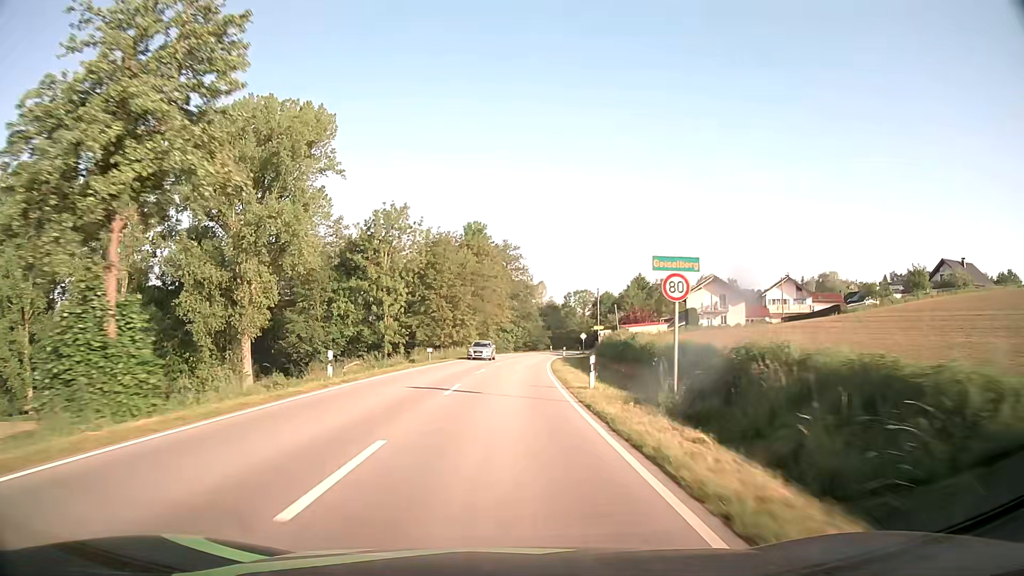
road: secondary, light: Day
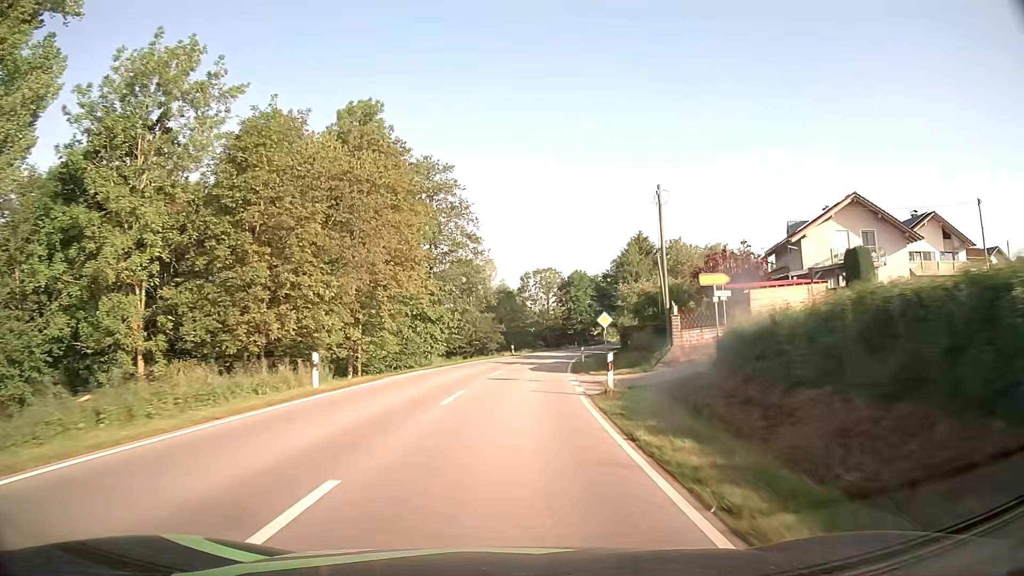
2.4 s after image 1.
(+1.6, +50.4) m; +4°
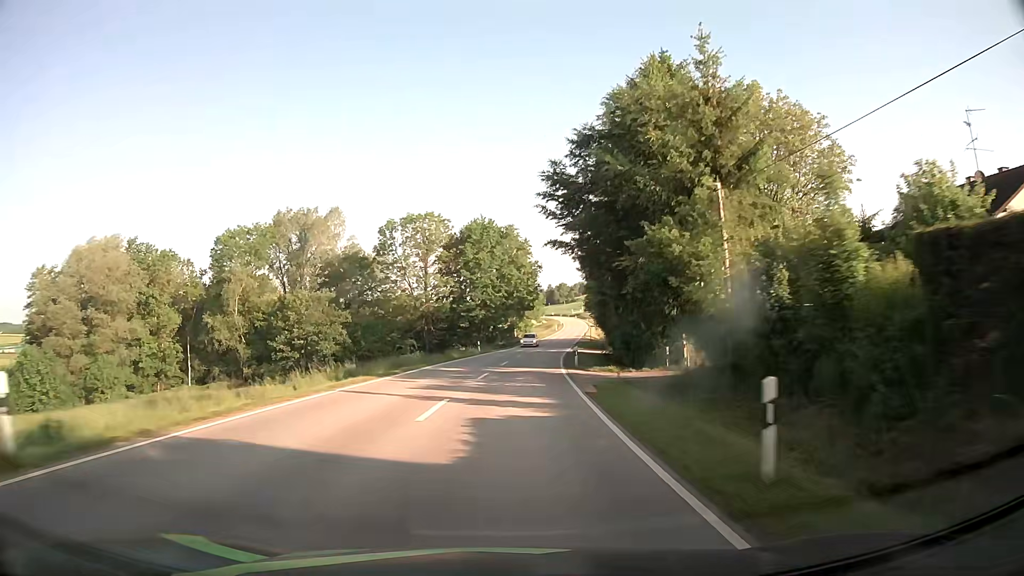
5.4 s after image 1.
(+4.9, +62.6) m; +9°
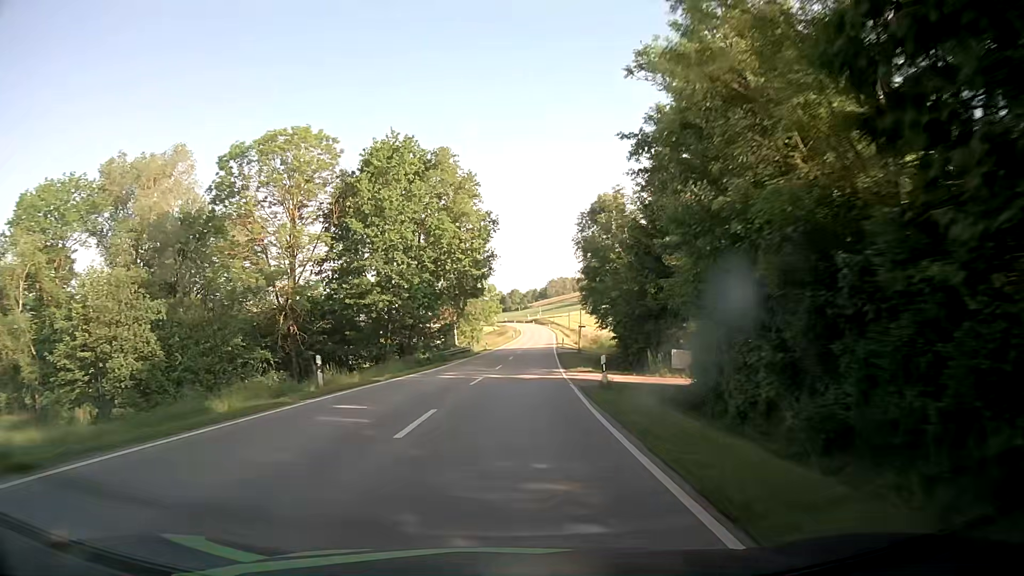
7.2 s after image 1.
(+1.5, +37.6) m; +4°
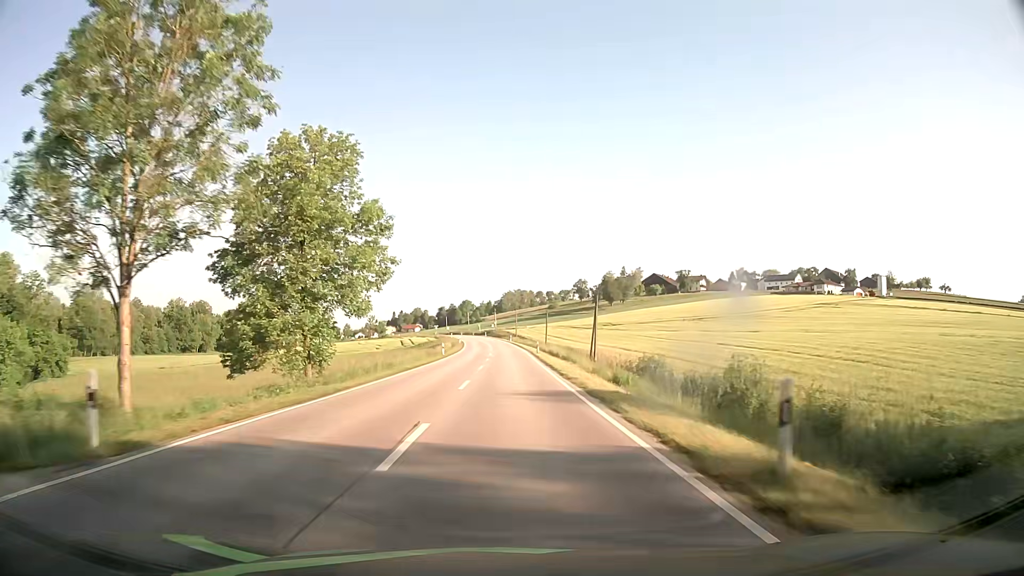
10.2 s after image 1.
(+2.4, +62.3) m; +4°
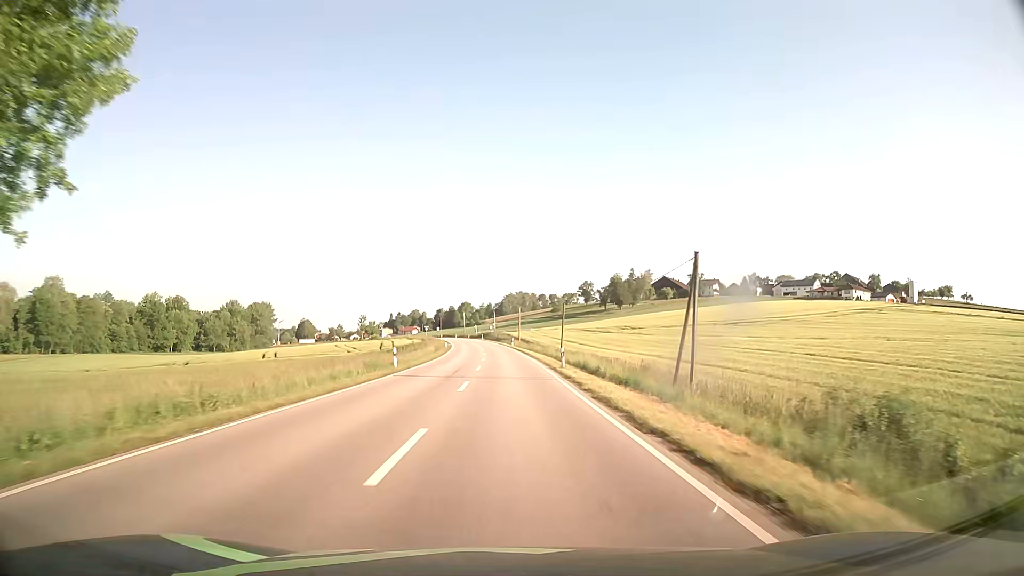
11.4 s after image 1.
(+0.1, +24.7) m; 0°
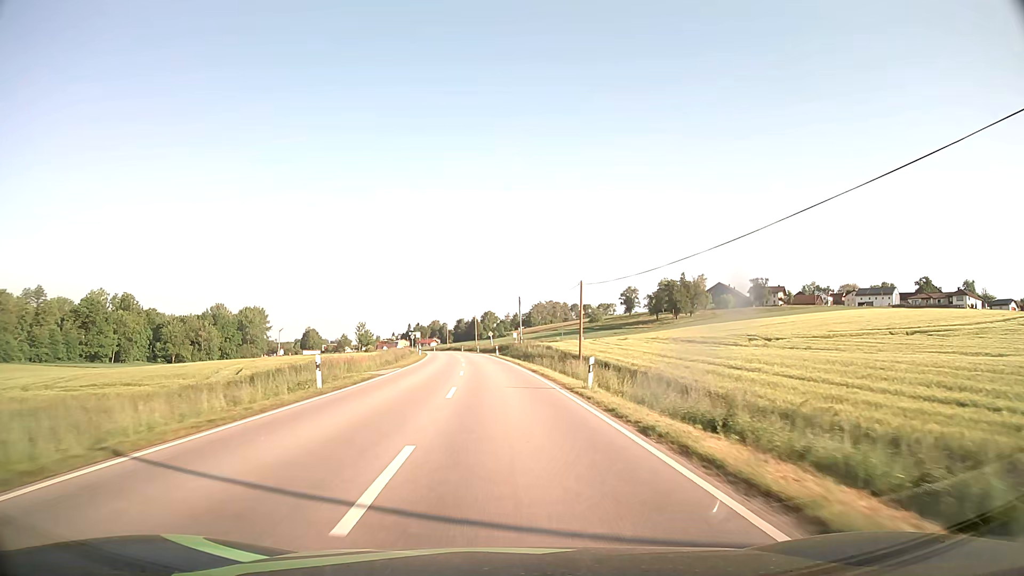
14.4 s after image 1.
(-0.9, +61.7) m; -2°
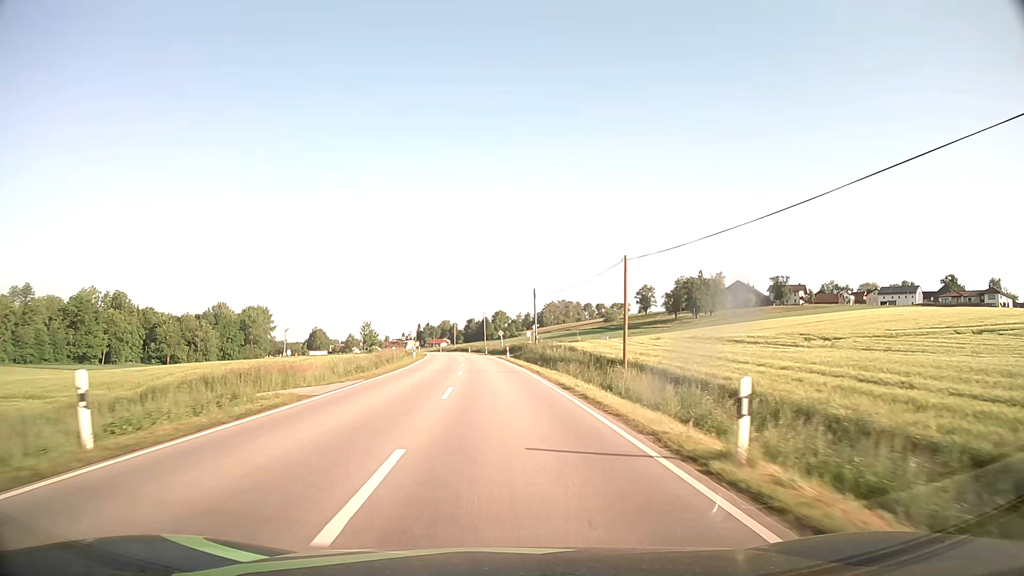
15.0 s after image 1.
(-0.1, +12.3) m; -1°
(0, +10) (0, +20) (-1, +30) (-1, +40) (-2, +50) (-3, +60) (-4, +70) (-5, +80) (-6, +90) (-7, +100) m
